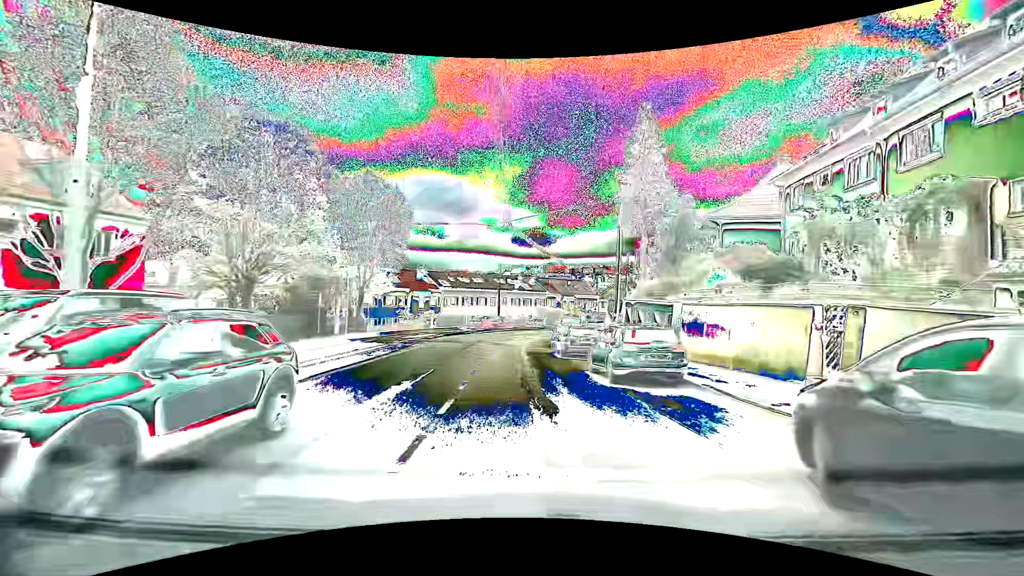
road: secondary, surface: asphalt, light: Day
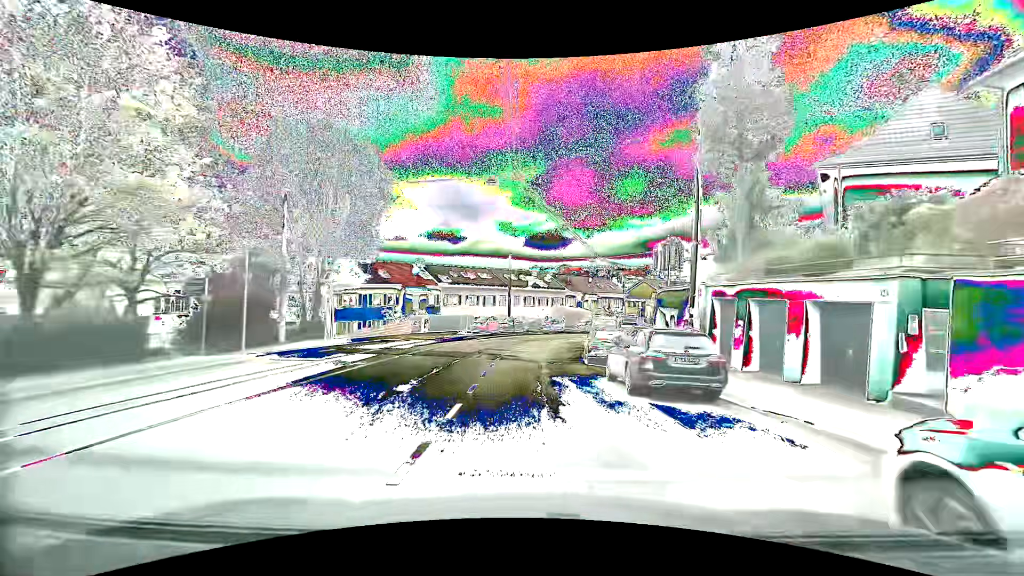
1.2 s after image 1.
(-0.2, +12.0) m; -1°
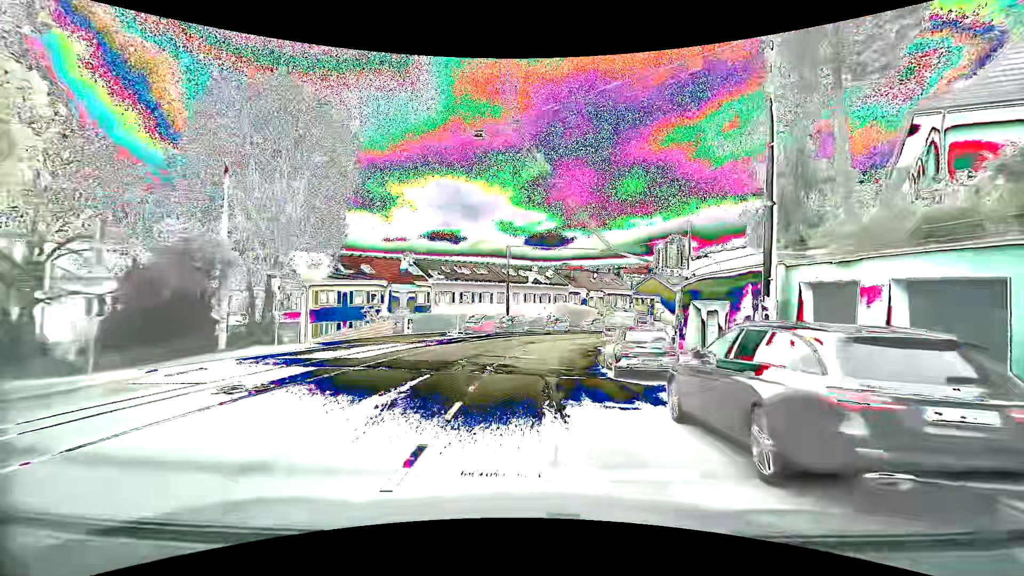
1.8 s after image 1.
(0.0, +6.0) m; 0°
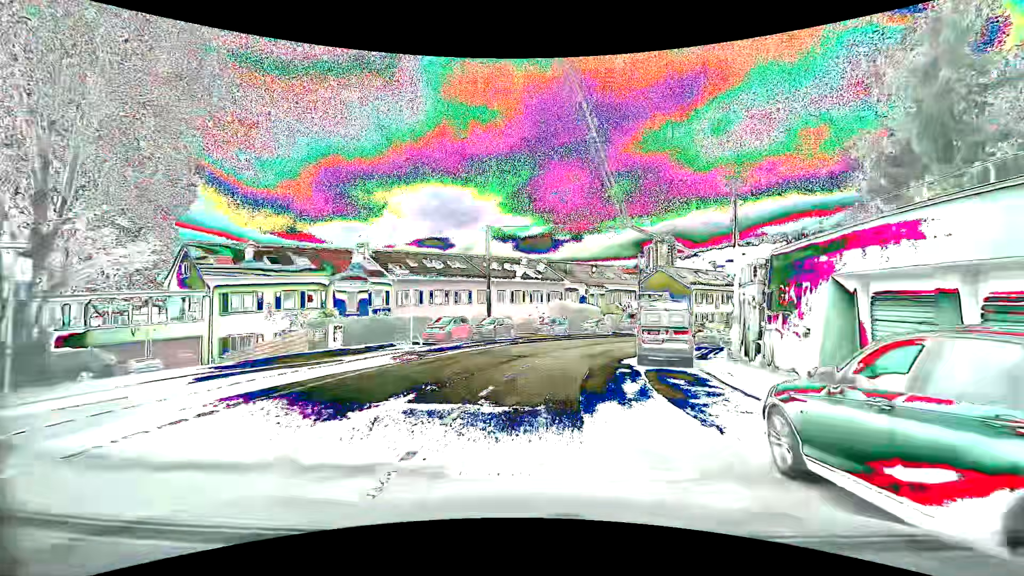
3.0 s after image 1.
(+0.1, +12.1) m; +1°
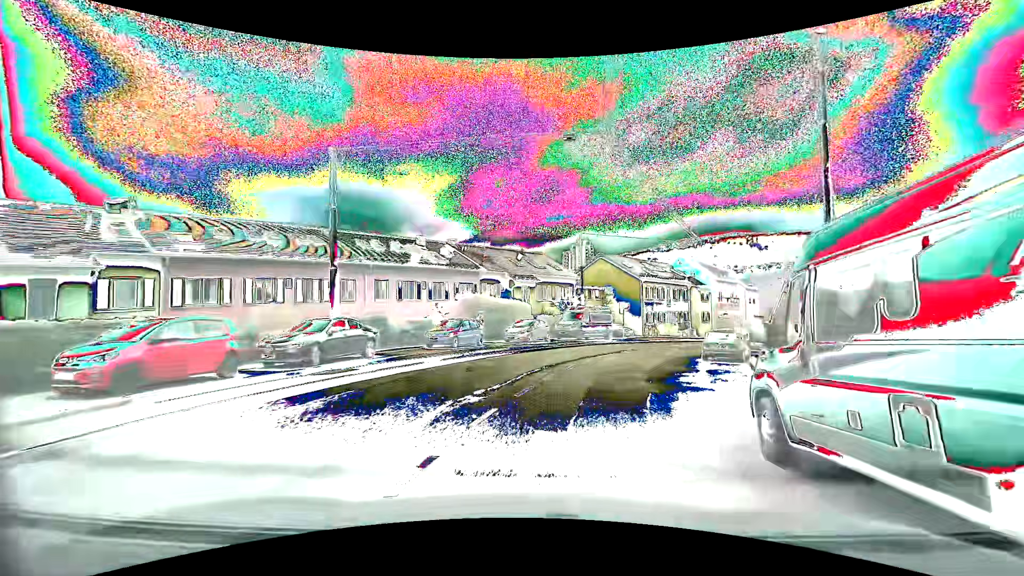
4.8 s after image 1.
(+1.4, +17.9) m; +10°
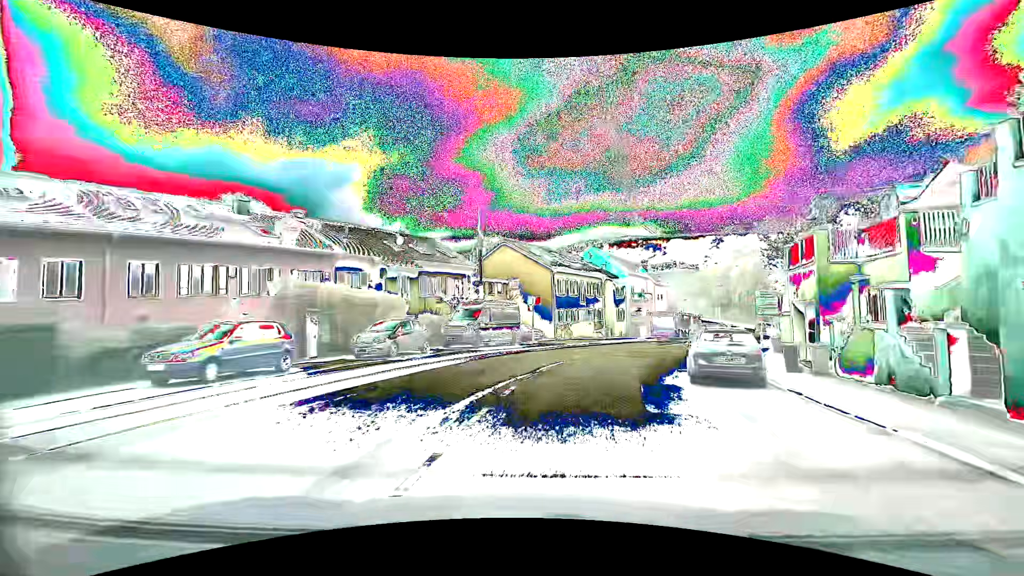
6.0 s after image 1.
(+1.1, +11.5) m; +10°
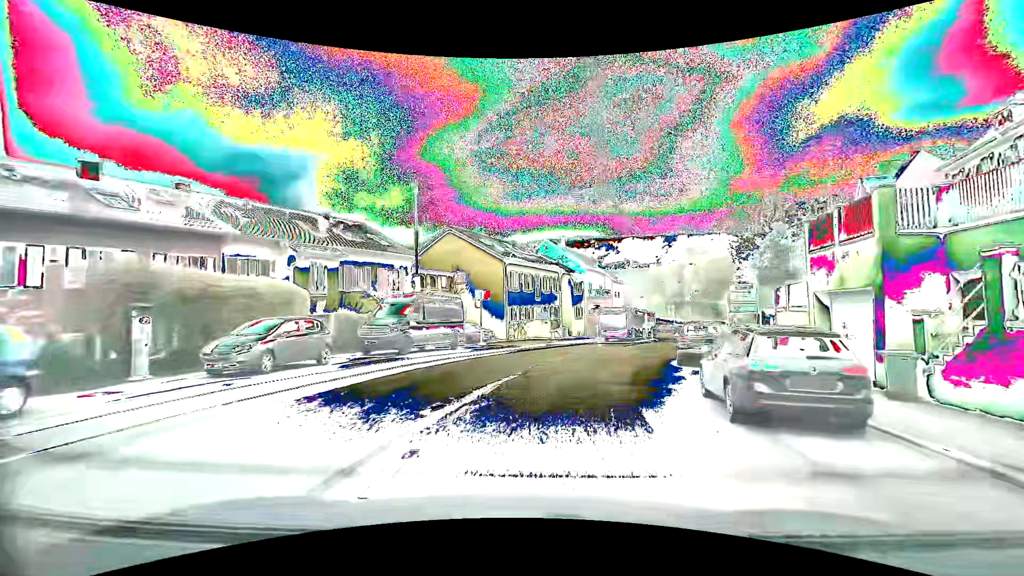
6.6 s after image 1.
(+0.3, +5.6) m; +6°
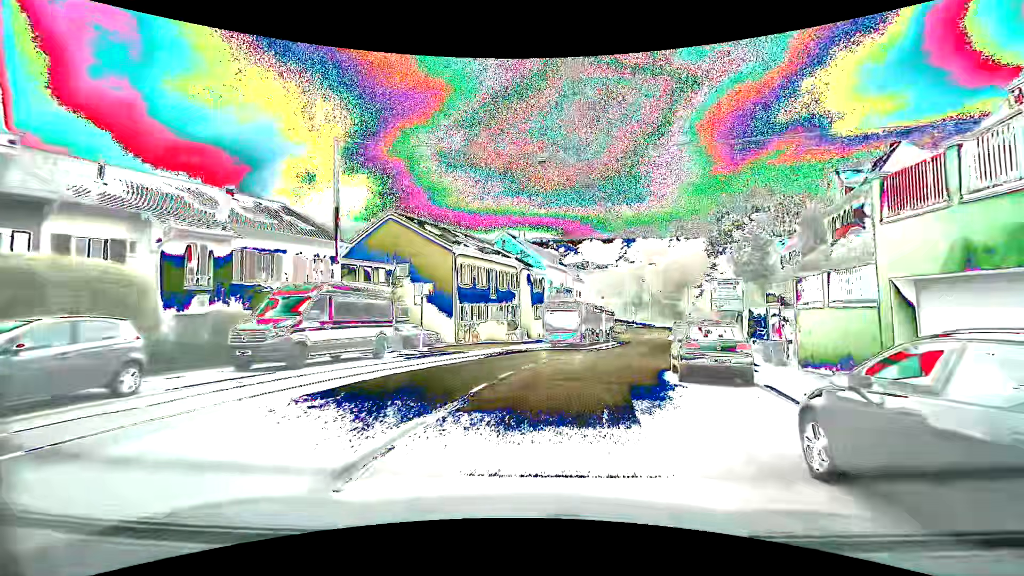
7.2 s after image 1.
(+0.3, +5.6) m; +5°
(+1, +10) (+3, +20) (+7, +29) (+10, +38) (+14, +48) (+17, +57) (+20, +67) (+23, +76) (+25, +86) (+28, +96) m
